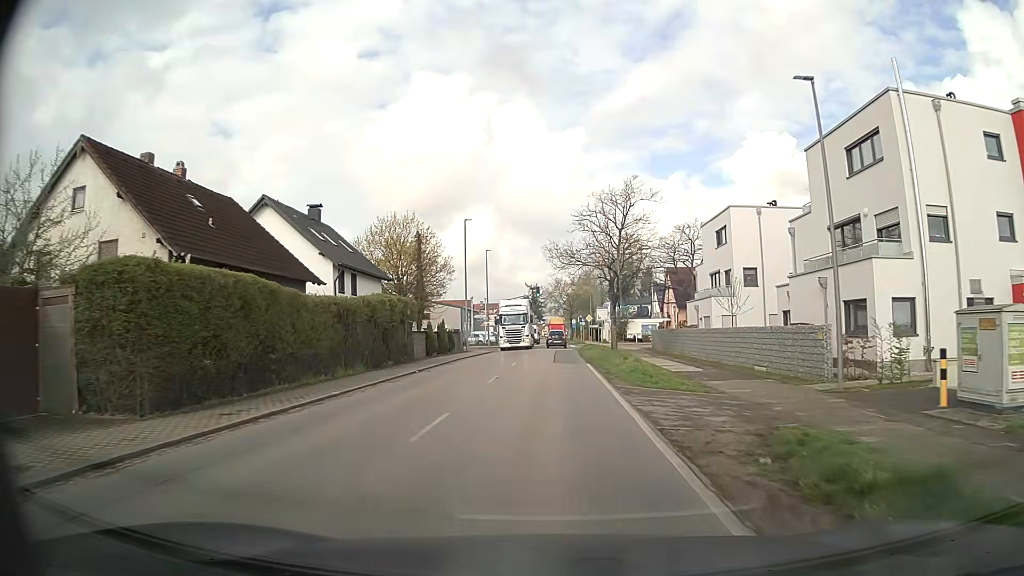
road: secondary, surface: asphalt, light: Day
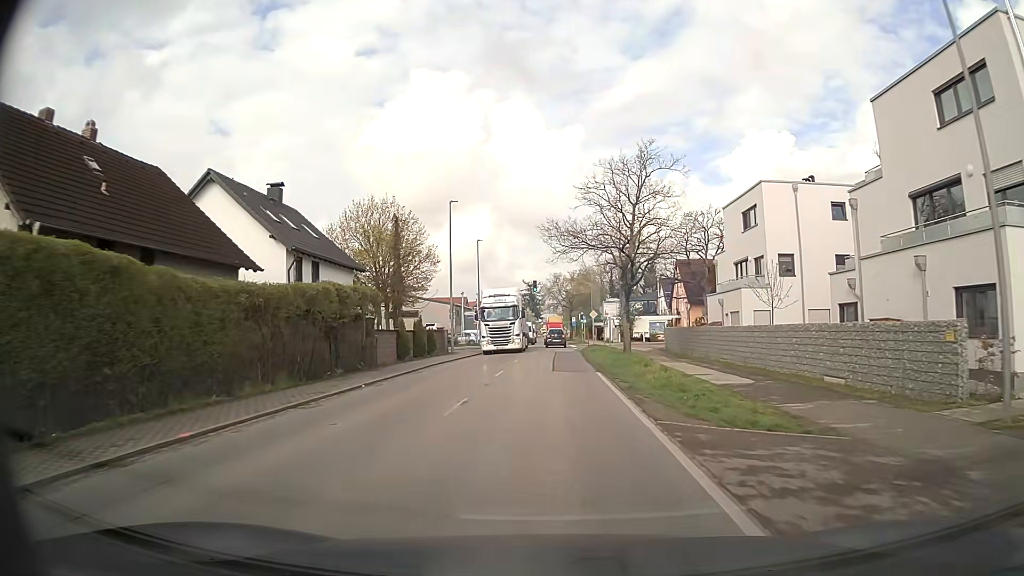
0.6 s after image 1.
(+0.1, +7.1) m; +1°
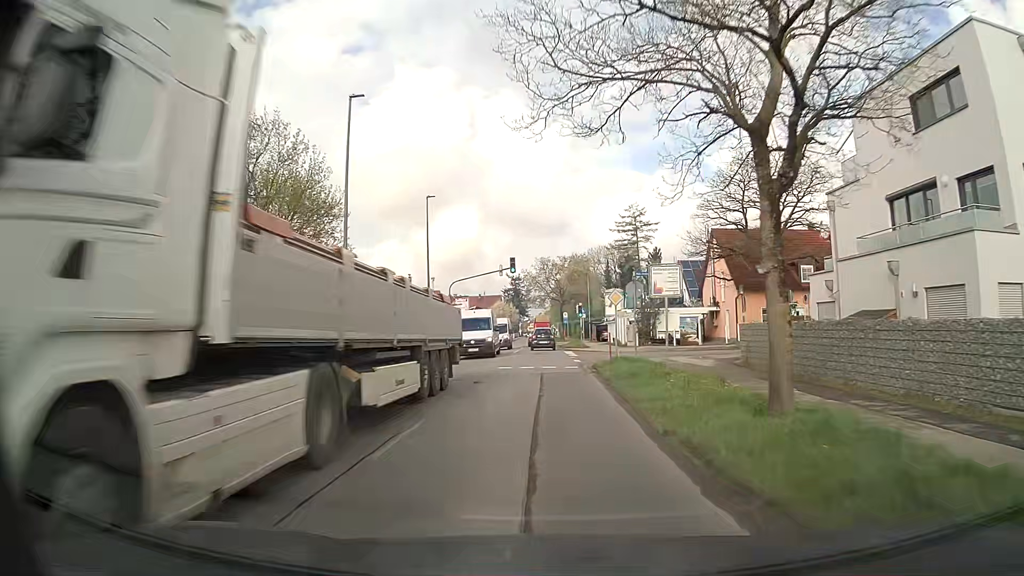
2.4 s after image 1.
(+0.1, +21.5) m; +1°
(0, +10) (0, +20) (0, +30) (0, +40) (0, +50) (-1, +60) (-1, +70) (-1, +80) (-1, +90) (-1, +100) m
